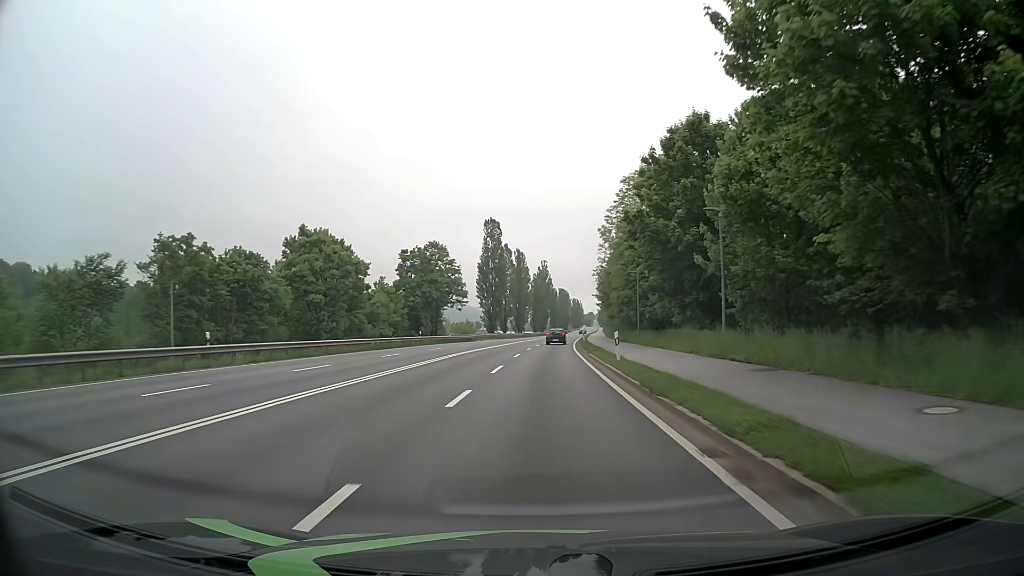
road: primary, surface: asphalt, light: Day
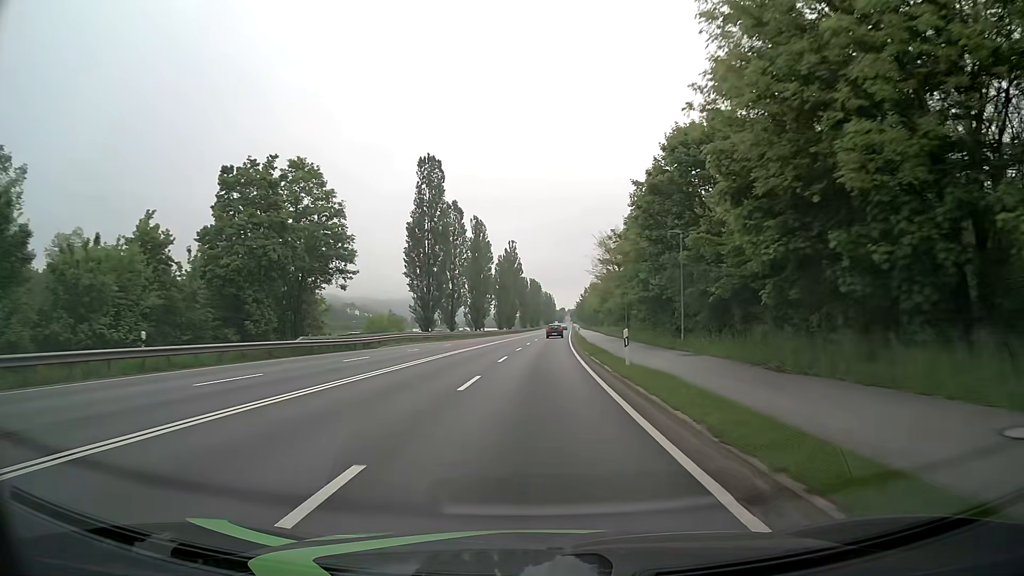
(+0.8, +42.3) m; +2°
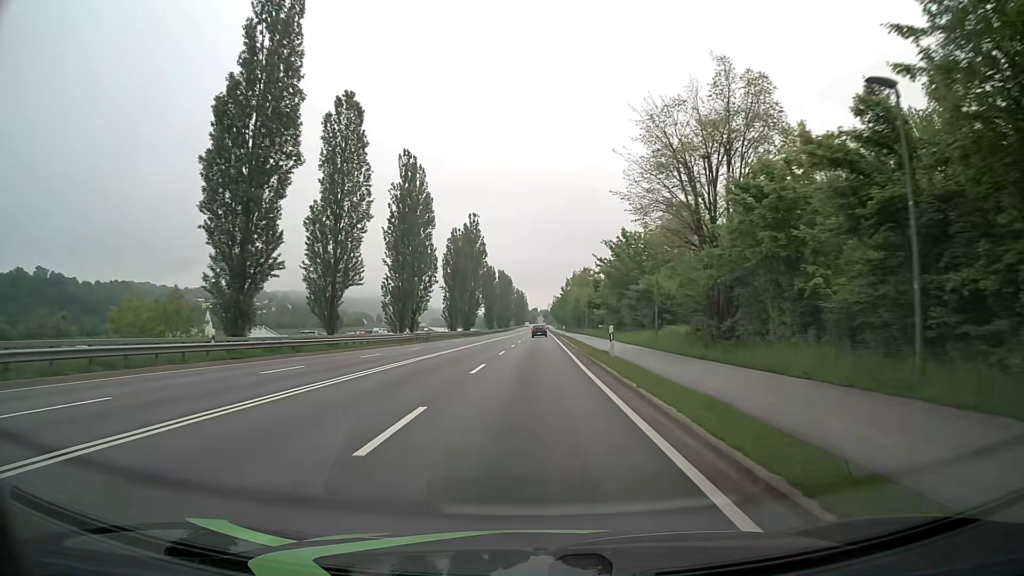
(+0.8, +43.3) m; +2°
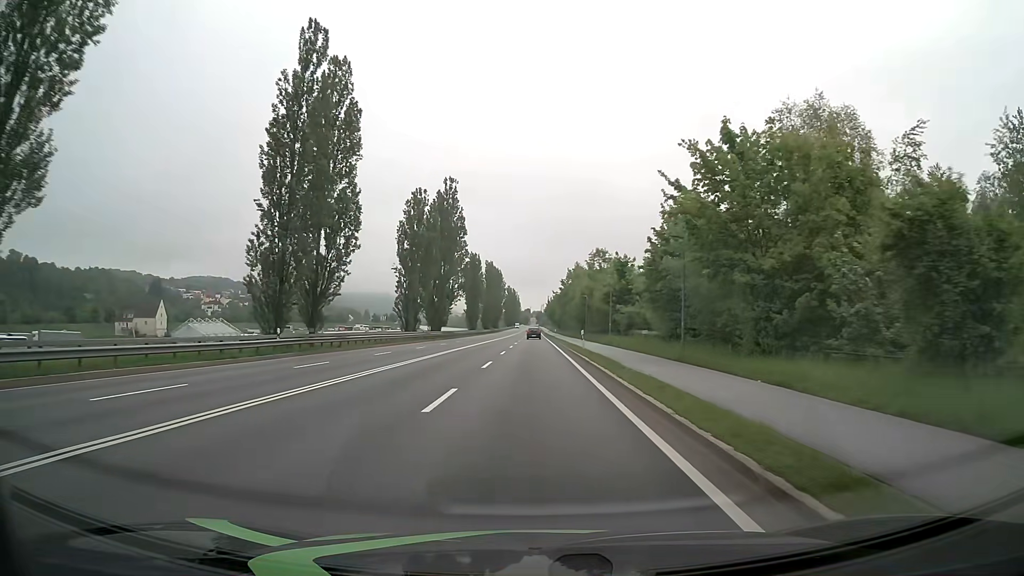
(+0.2, +32.4) m; +1°
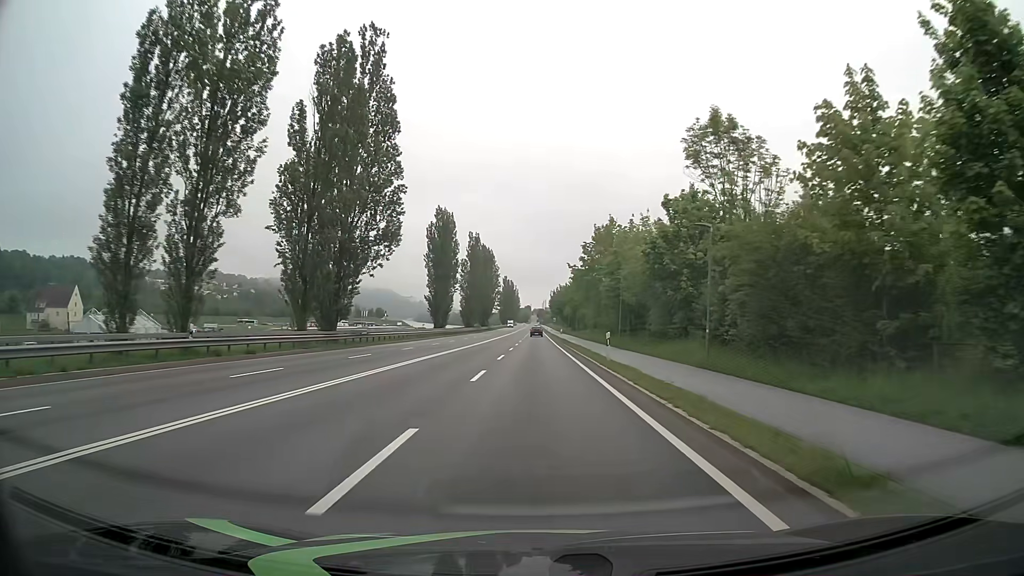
(0.0, +54.0) m; 0°
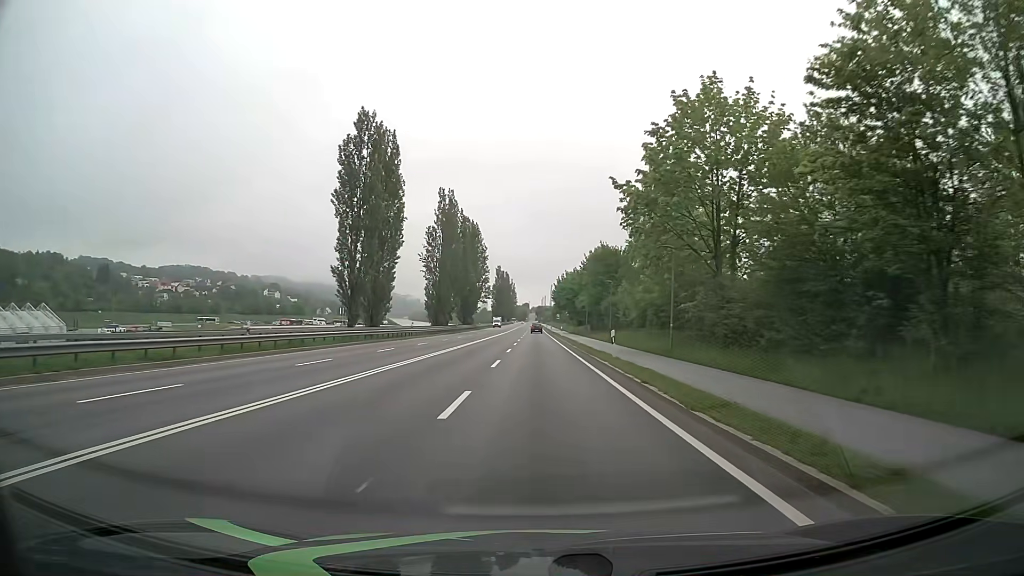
(0.0, +43.2) m; 0°
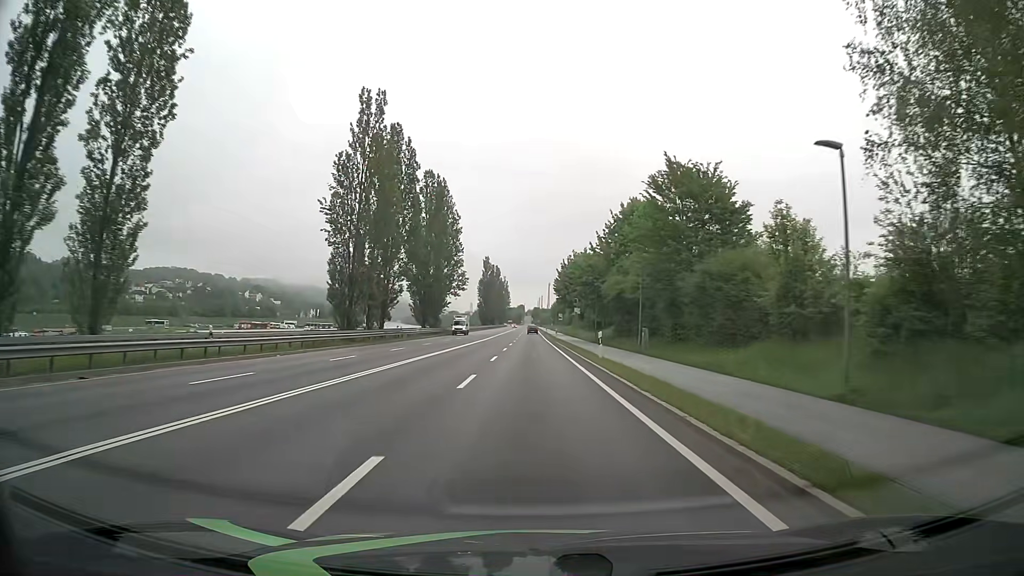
(+0.2, +43.1) m; 0°
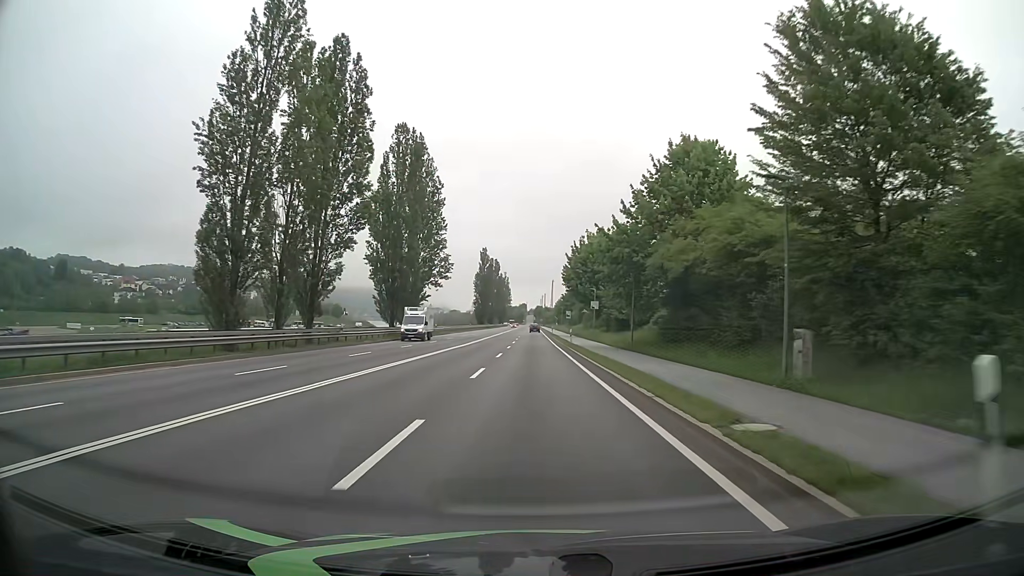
(-0.1, +21.5) m; 0°
(0, +10) (0, +20) (0, +30) (0, +40) (0, +50) (0, +60) (0, +70) (0, +80) (+1, +90) (+1, +100) m
